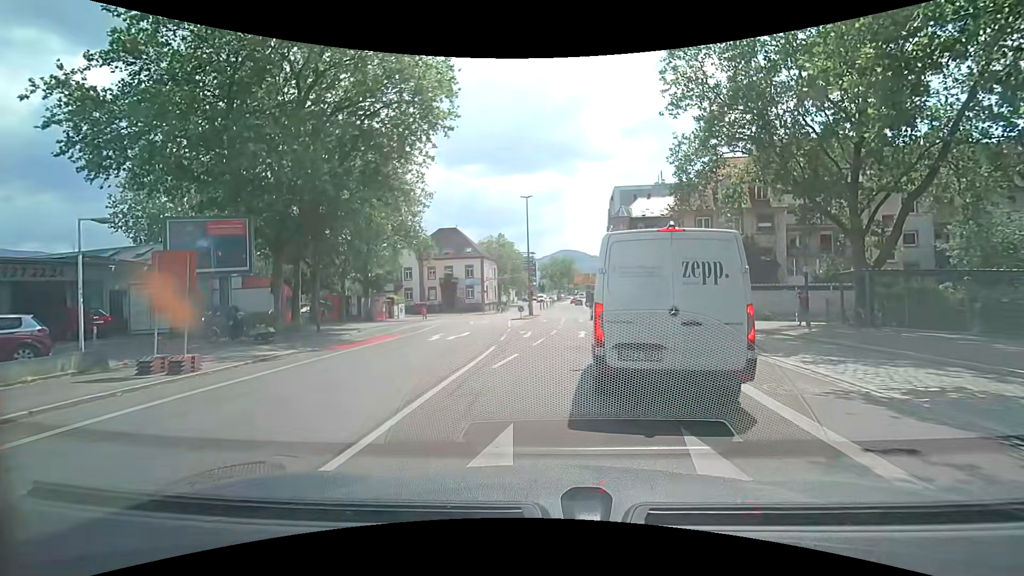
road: secondary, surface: asphalt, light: Day
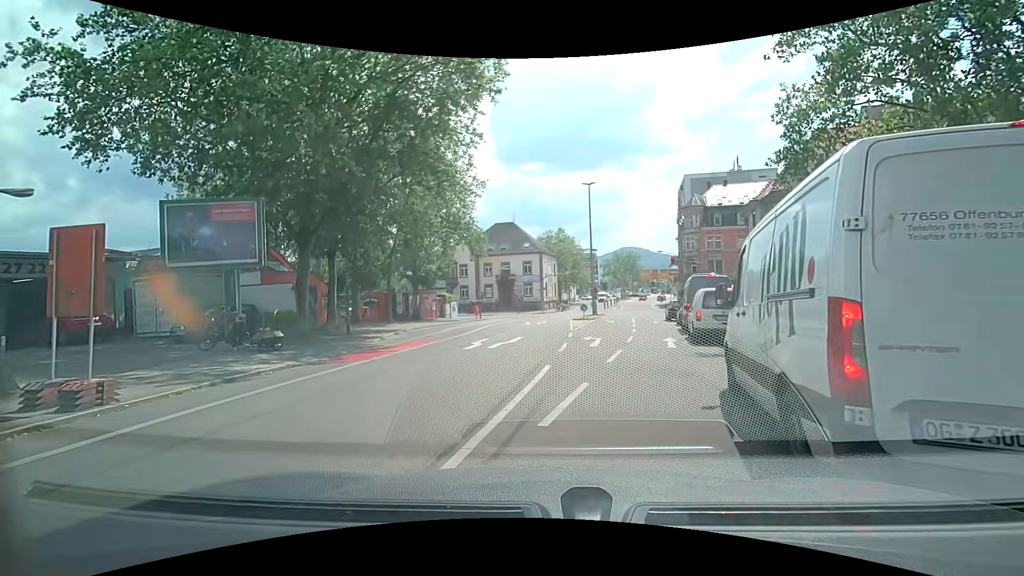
(-0.3, +5.0) m; -8°
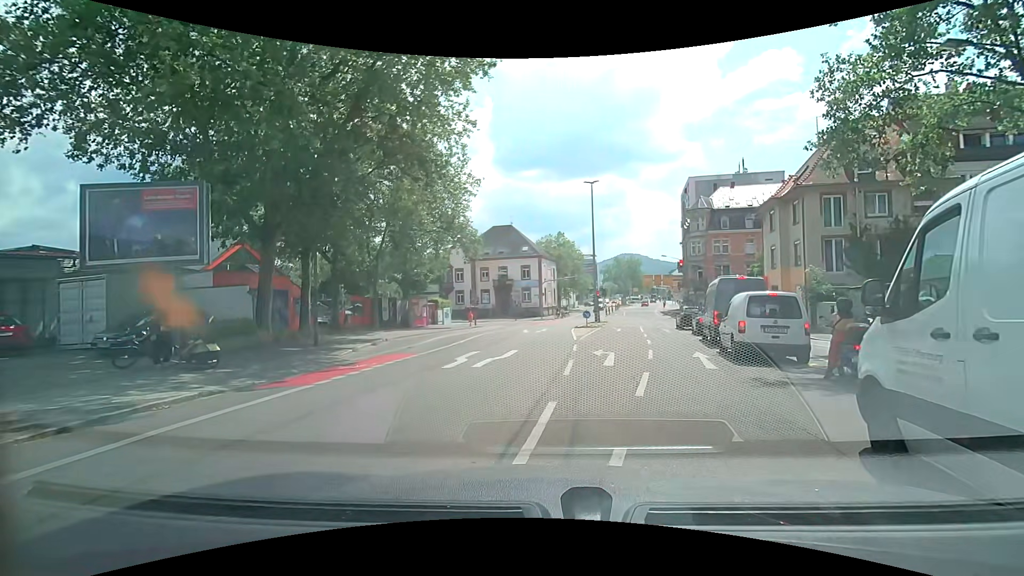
(0.0, +3.7) m; -2°
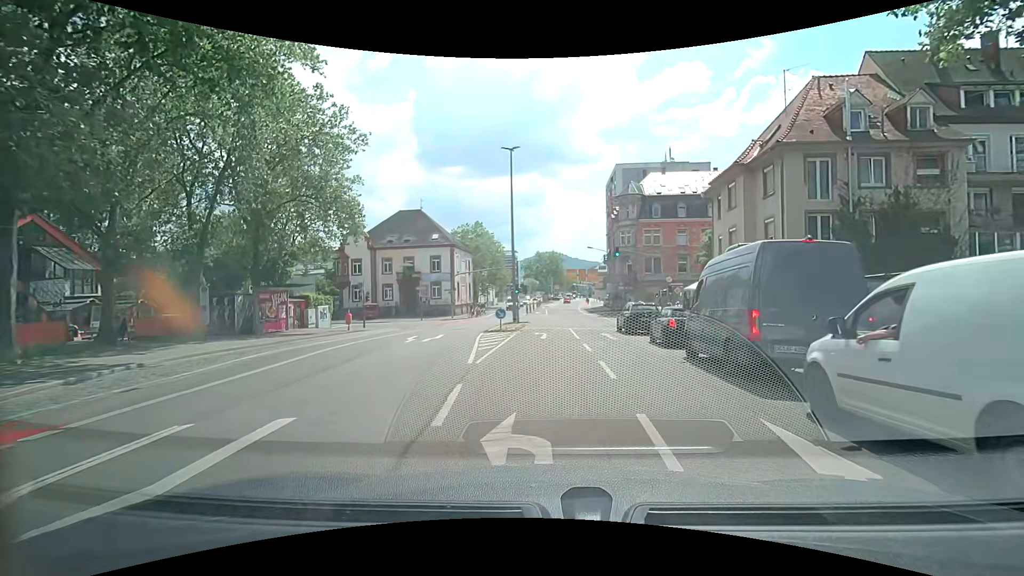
(+1.5, +10.8) m; +10°
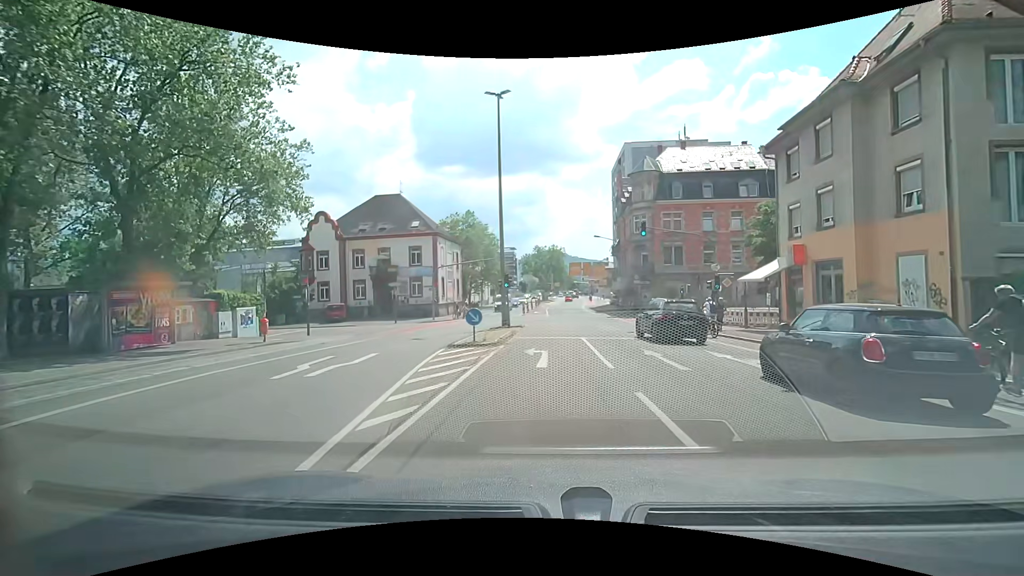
(+0.1, +10.6) m; 0°
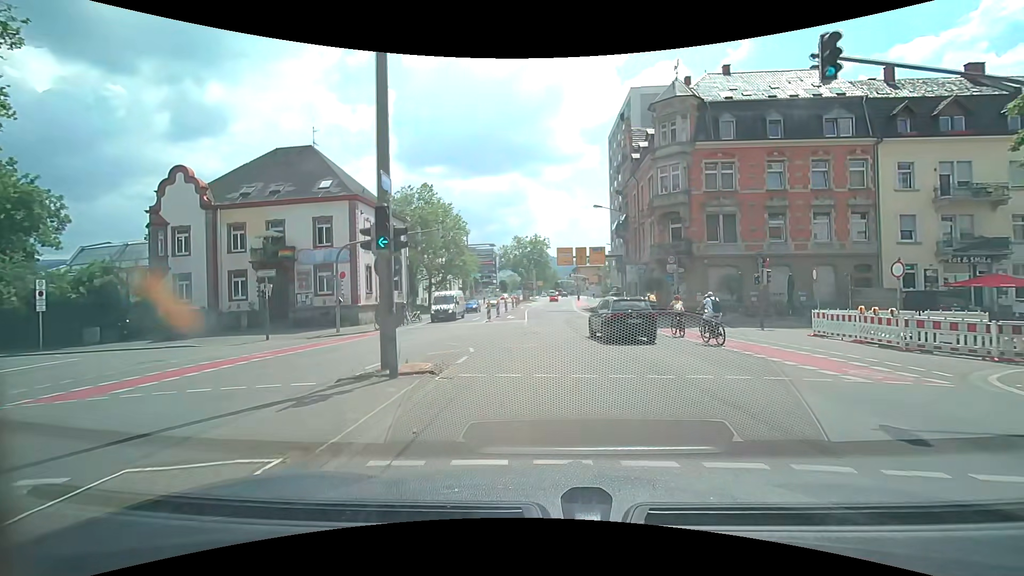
(+0.4, +20.0) m; +2°
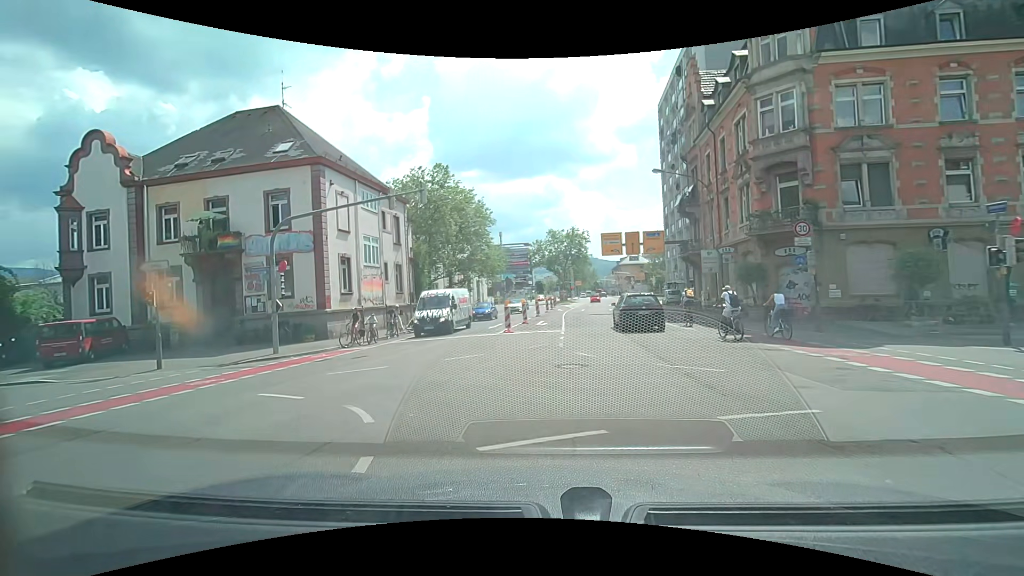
(-0.2, +11.4) m; -5°
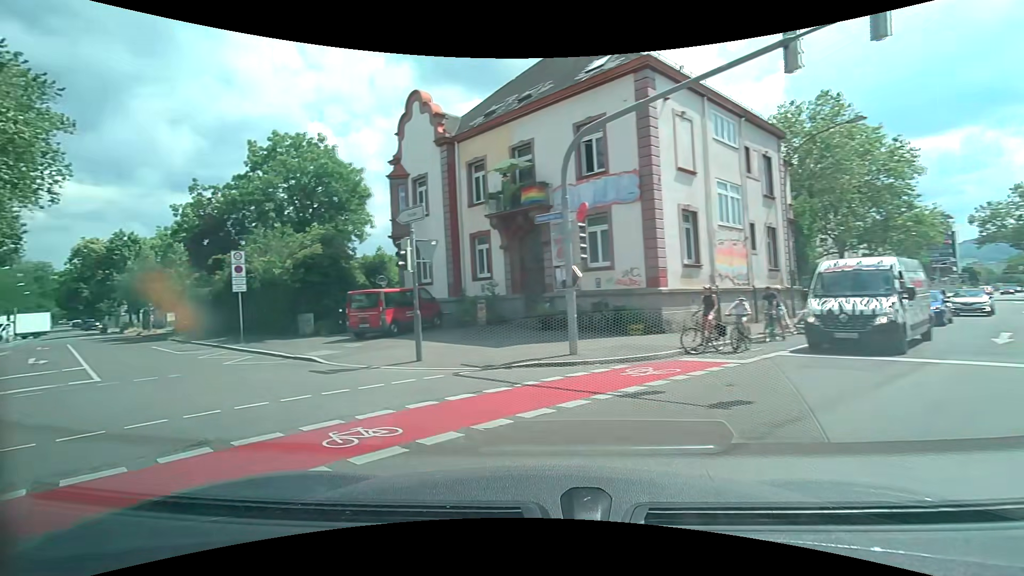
(-2.9, +9.9) m; -37°
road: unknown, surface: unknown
